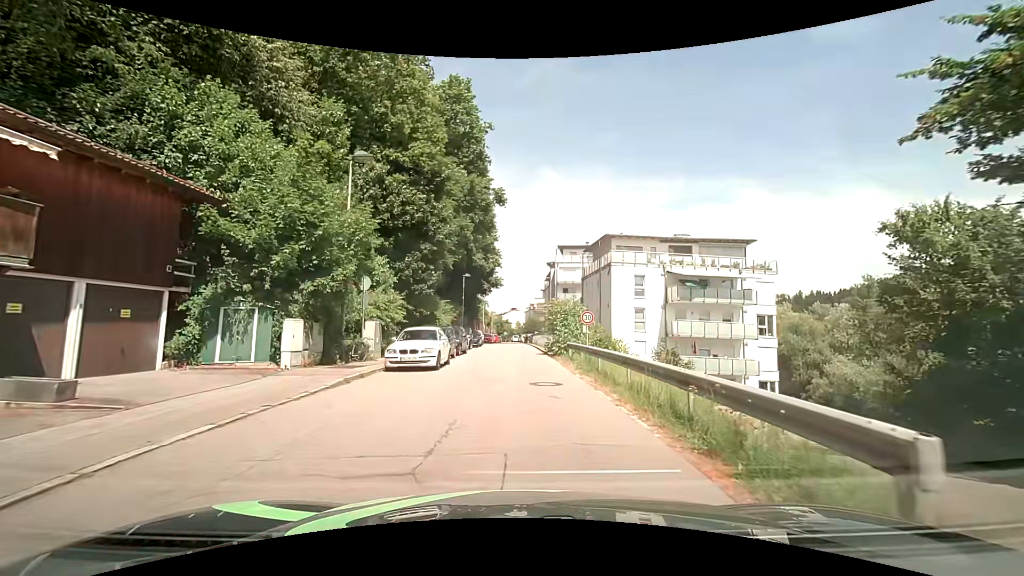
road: residential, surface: asphalt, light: Day
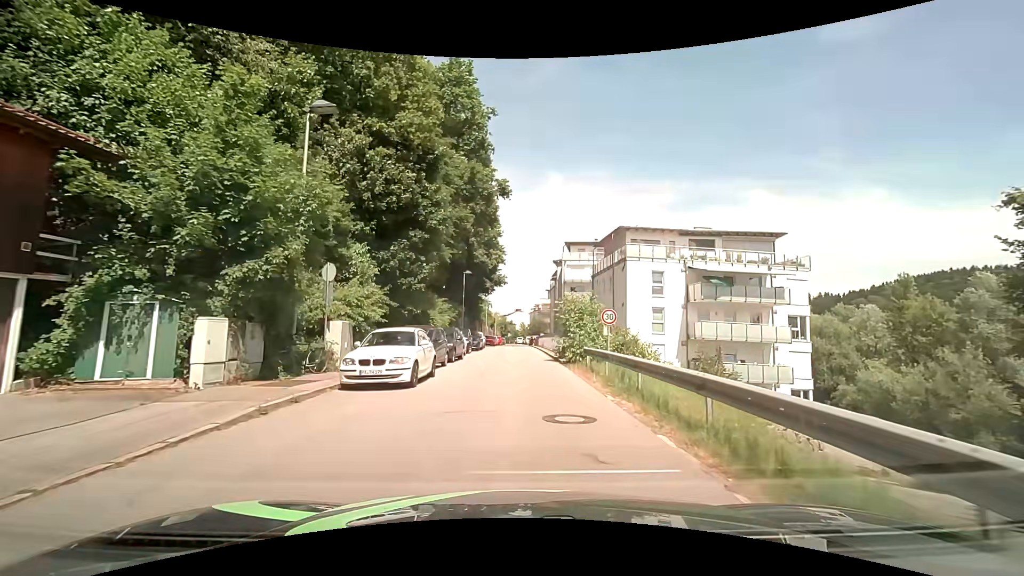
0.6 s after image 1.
(0.0, +4.5) m; 0°
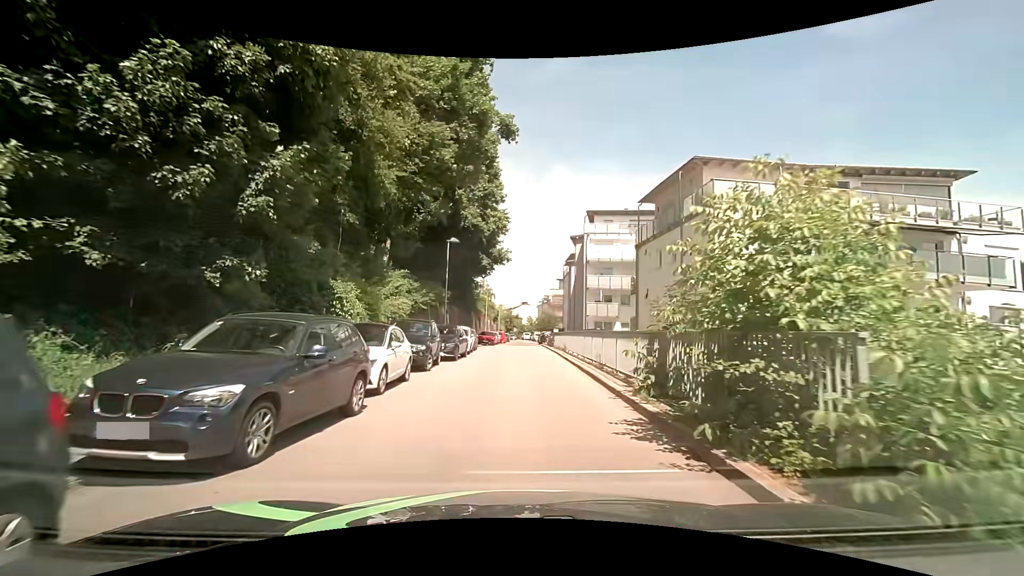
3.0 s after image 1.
(-0.1, +17.0) m; -1°
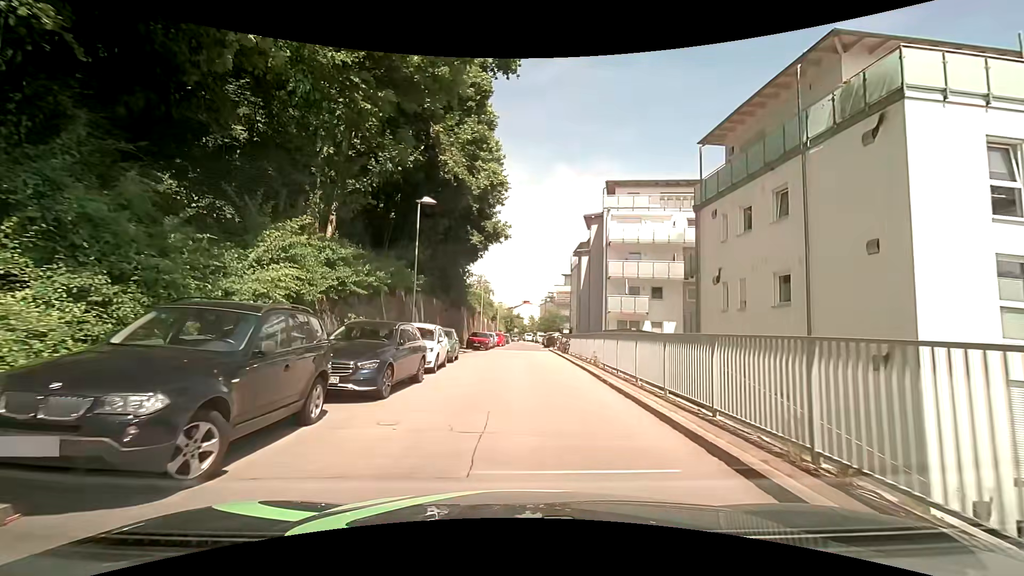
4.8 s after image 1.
(-0.1, +11.7) m; 0°
(0, +10) (0, +20) (0, +30) (0, +40) (0, +50) (0, +60) (0, +70) (0, +80) (0, +90) (0, +100) m
